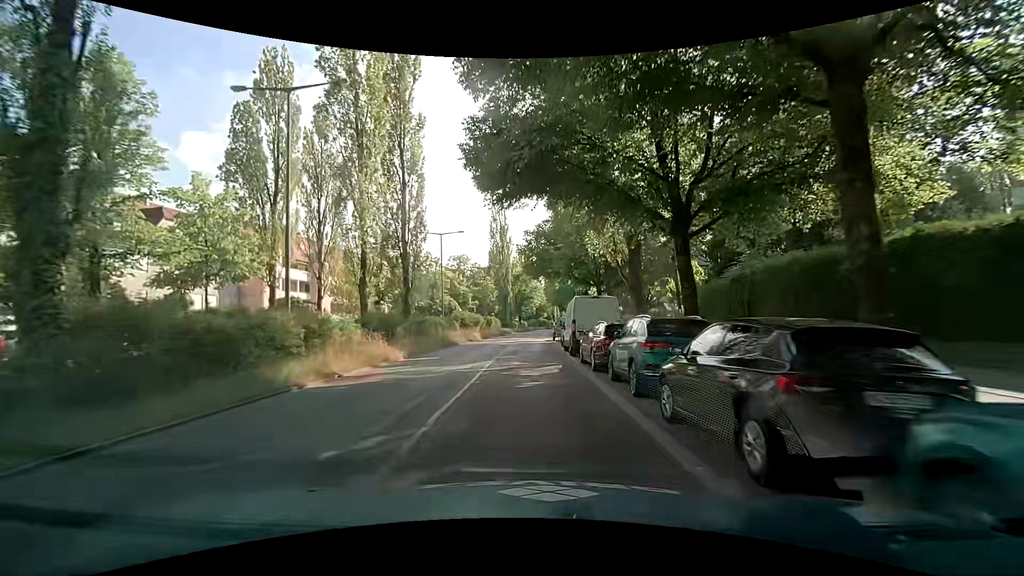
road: secondary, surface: asphalt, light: Day
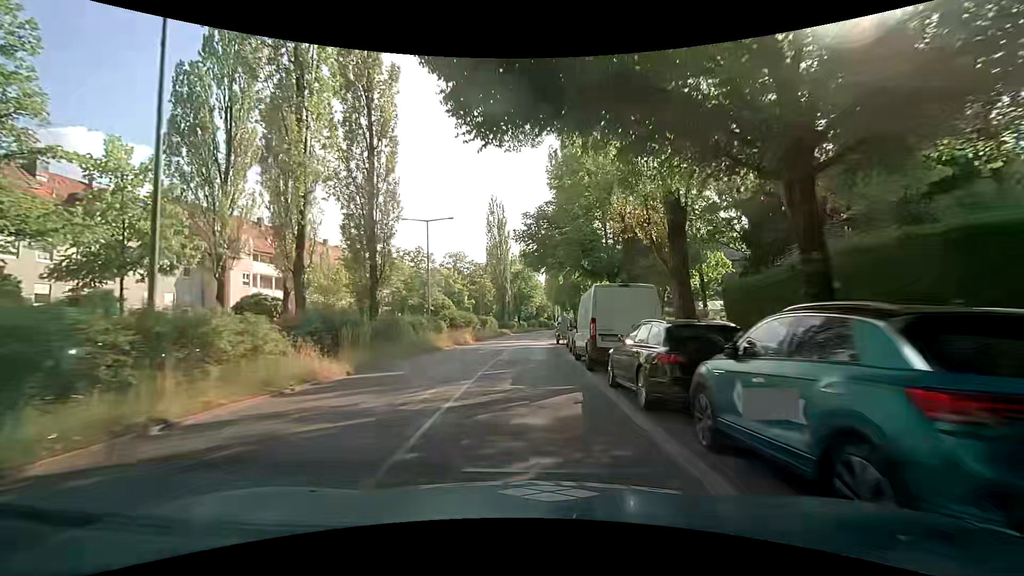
(0.0, +6.7) m; 0°
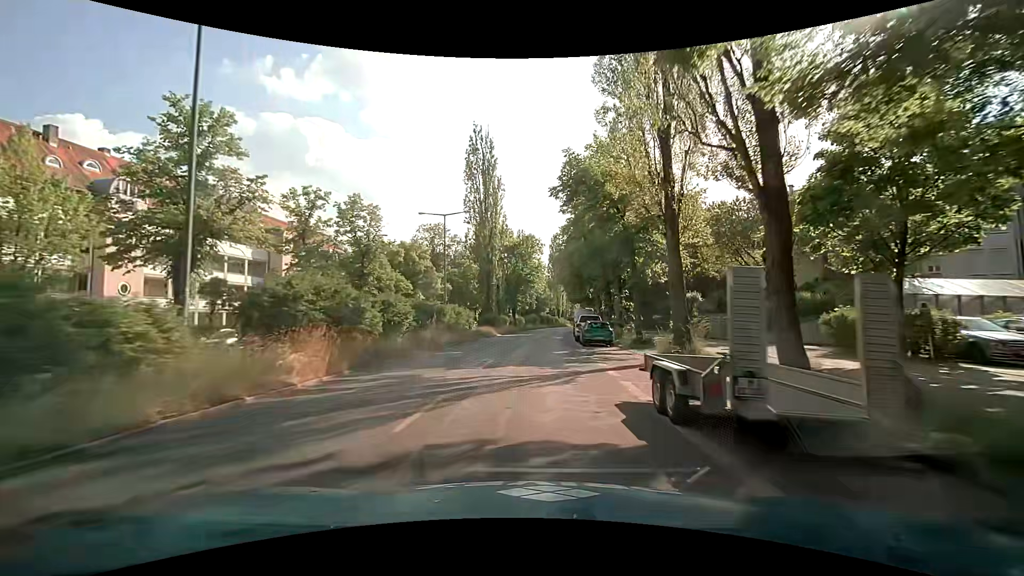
(-0.1, +29.9) m; 0°
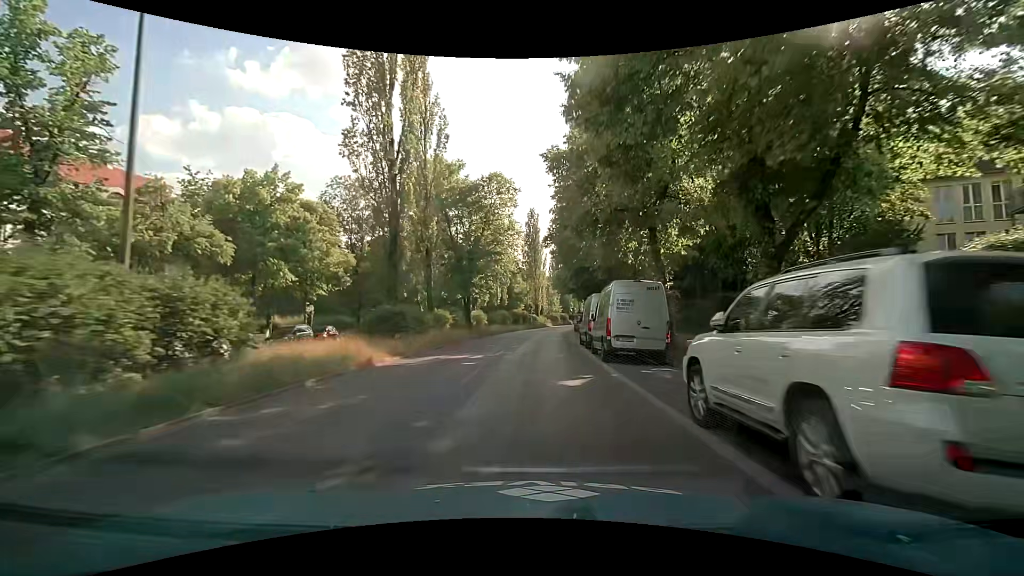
(+0.4, +31.2) m; +2°
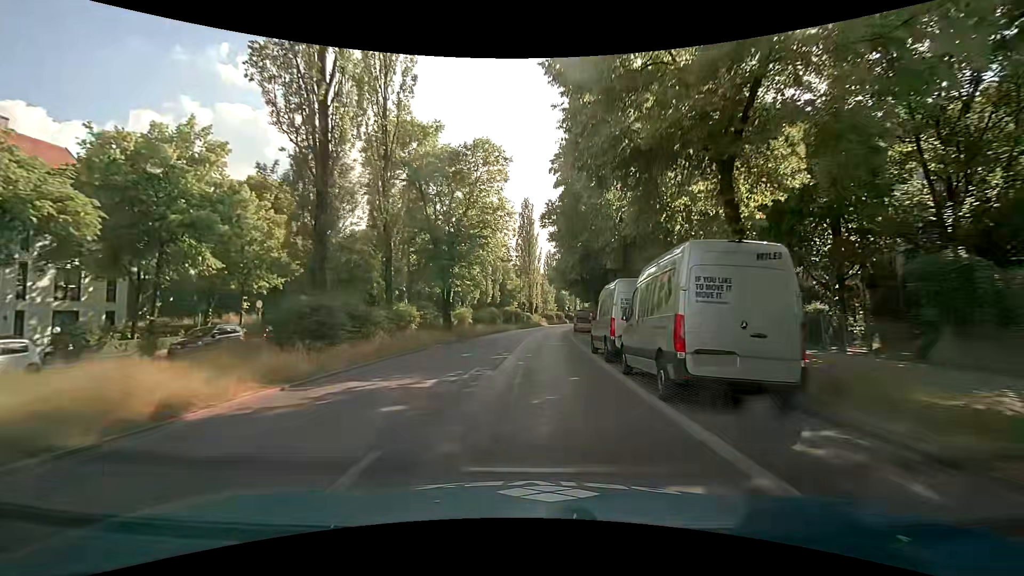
(+0.1, +8.0) m; +2°
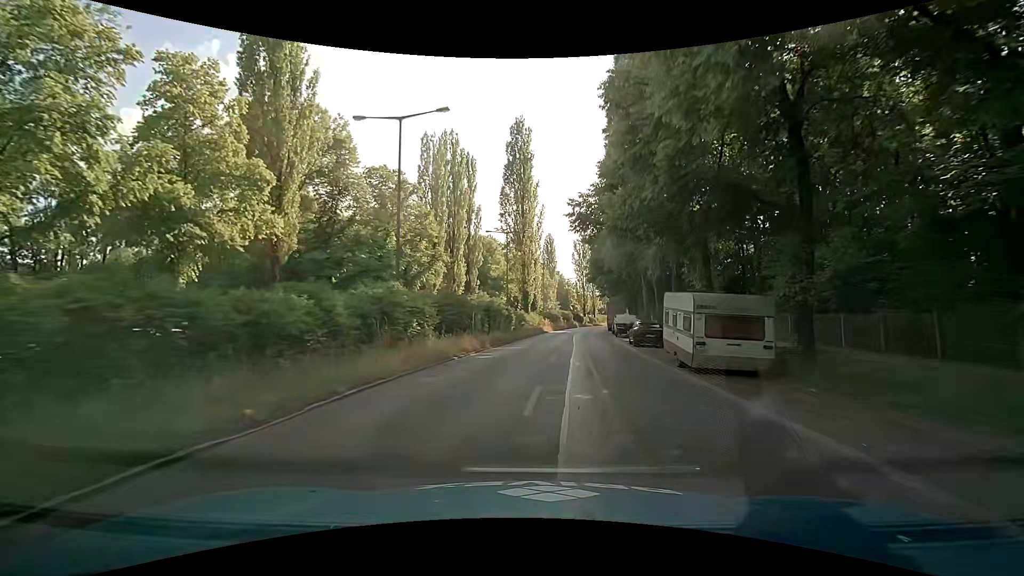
(-0.1, +39.9) m; 0°
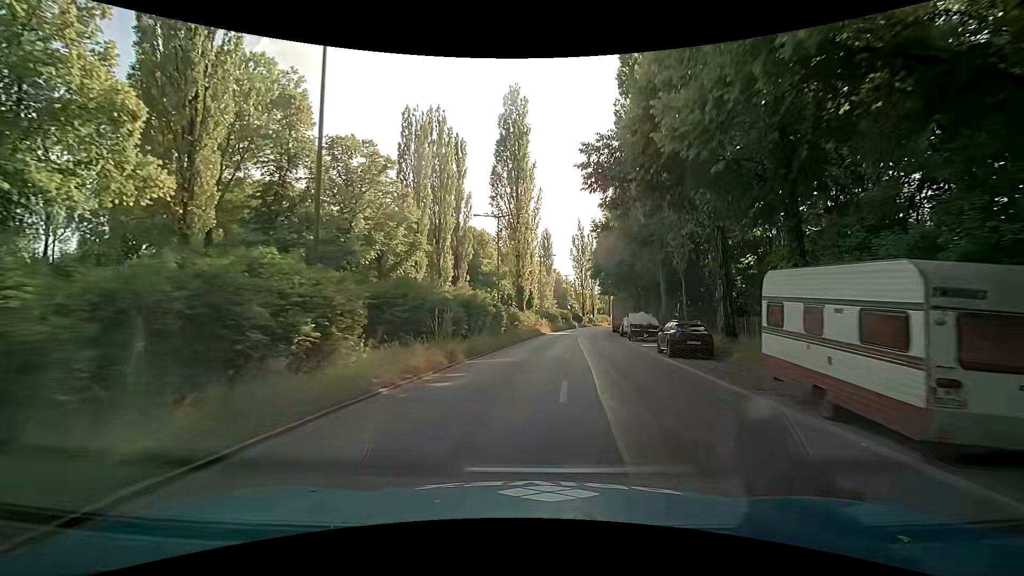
(0.0, +7.9) m; 0°
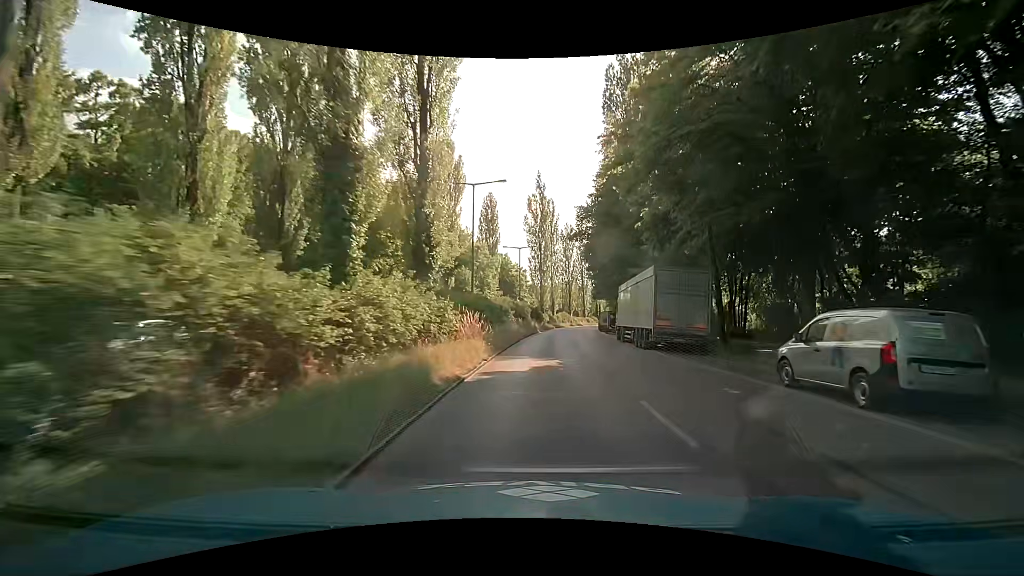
(+1.9, +38.7) m; +7°
(0, +10) (+1, +20) (+1, +30) (+2, +40) (+3, +50) (+4, +60) (+5, +70) (+6, +80) (+7, +90) (+9, +100) m
